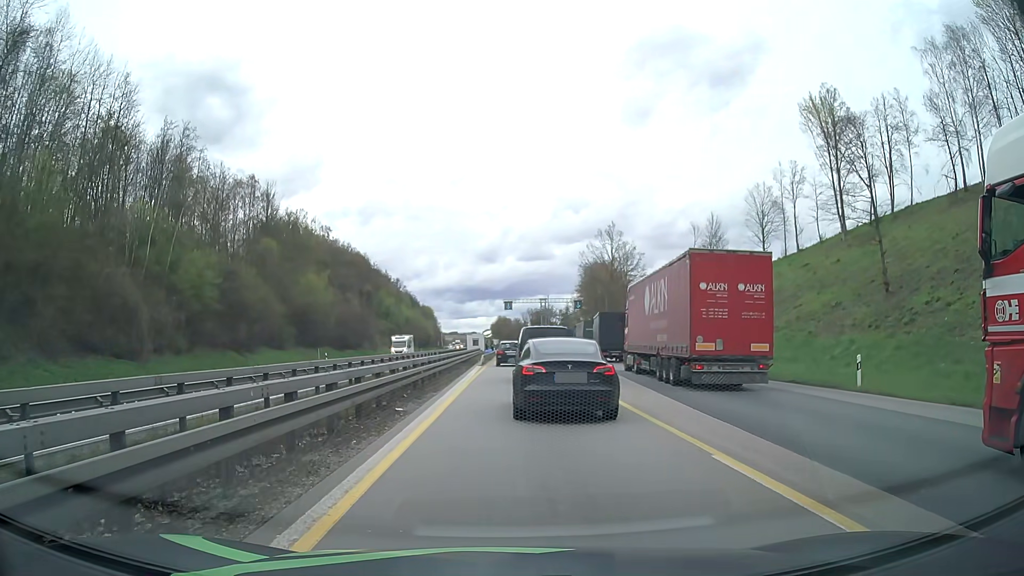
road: motorway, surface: asphalt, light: Day
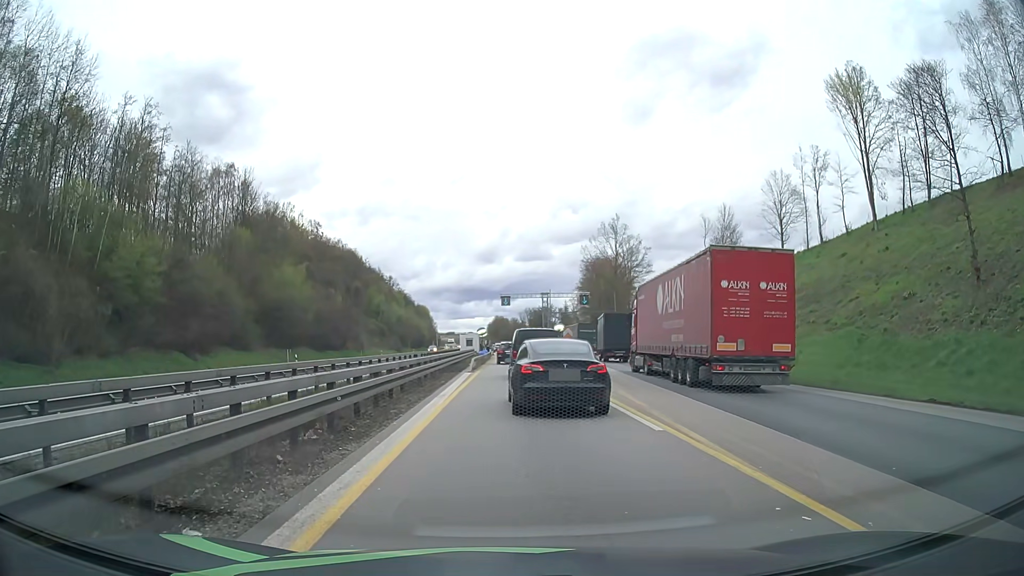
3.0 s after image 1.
(+0.1, +9.6) m; 0°
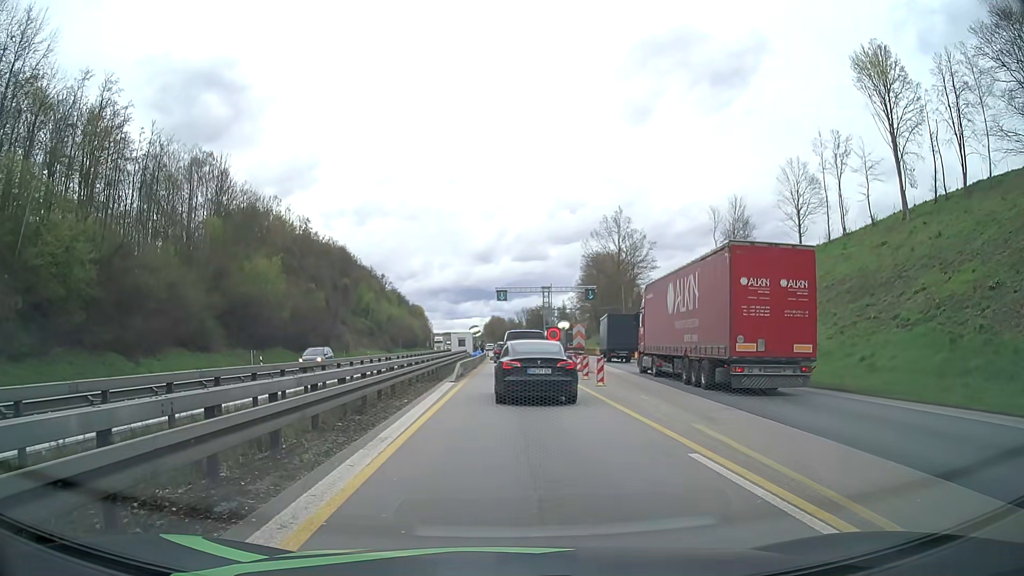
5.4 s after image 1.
(+0.1, +8.4) m; +1°
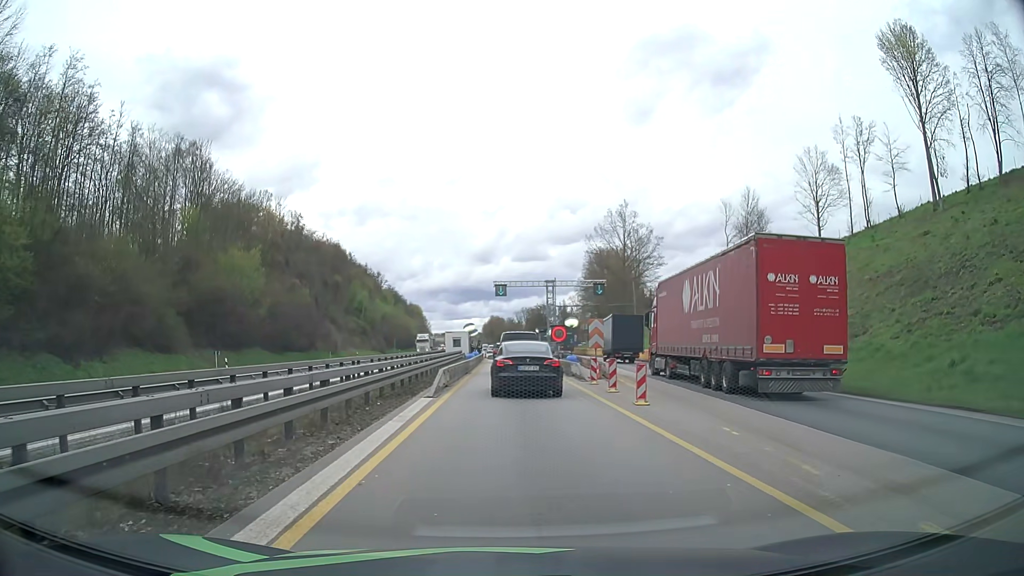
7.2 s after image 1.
(0.0, +7.0) m; 0°
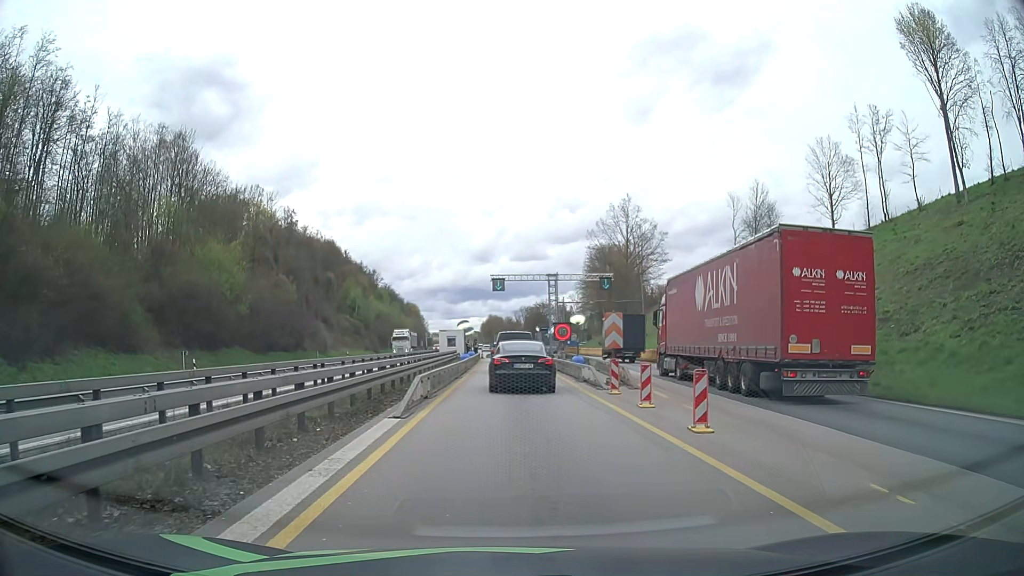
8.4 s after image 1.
(0.0, +5.0) m; 0°
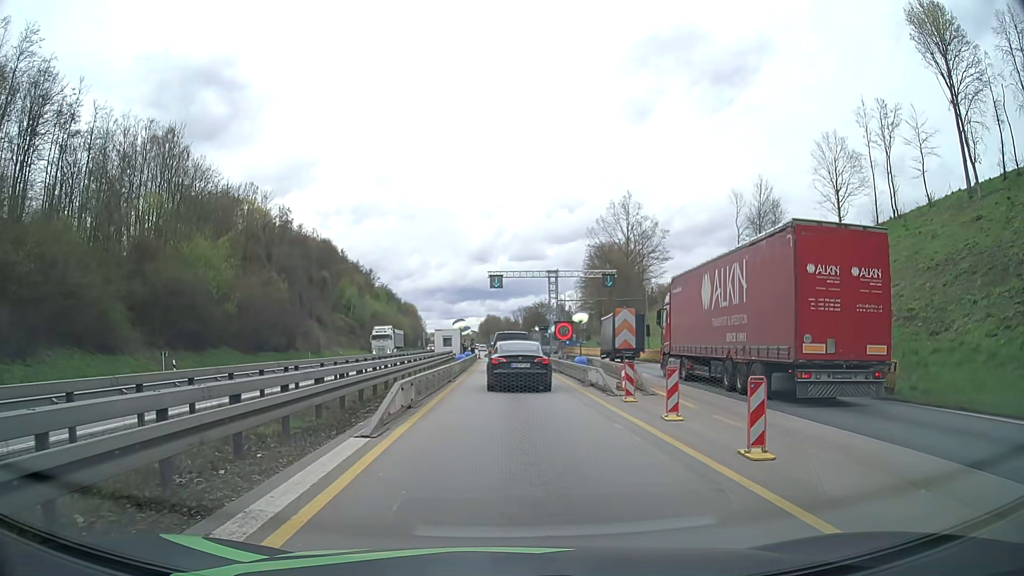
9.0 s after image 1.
(0.0, +2.6) m; +1°
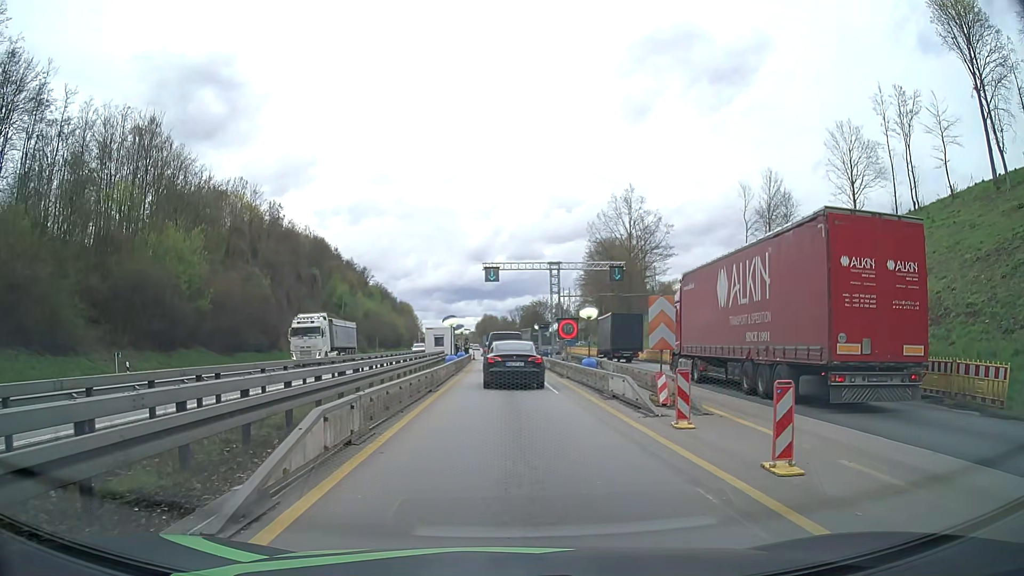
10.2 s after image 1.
(0.0, +5.3) m; 0°
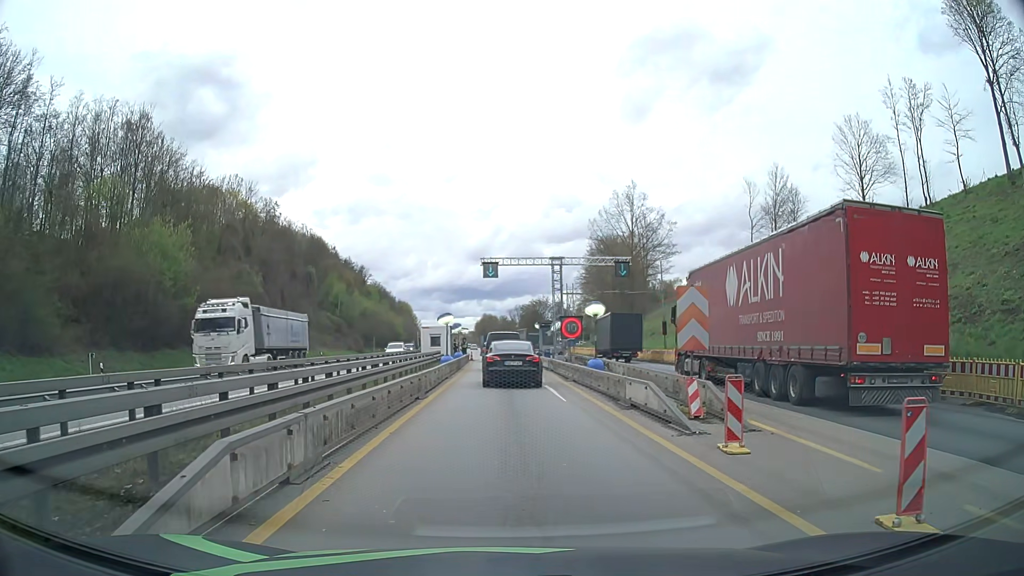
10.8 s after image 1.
(0.0, +2.6) m; 0°
(0, +10) (0, +20) (0, +30) (0, +40) (-1, +50) (-1, +60) (-2, +70) (-2, +80) (-3, +90) (-3, +100) m
